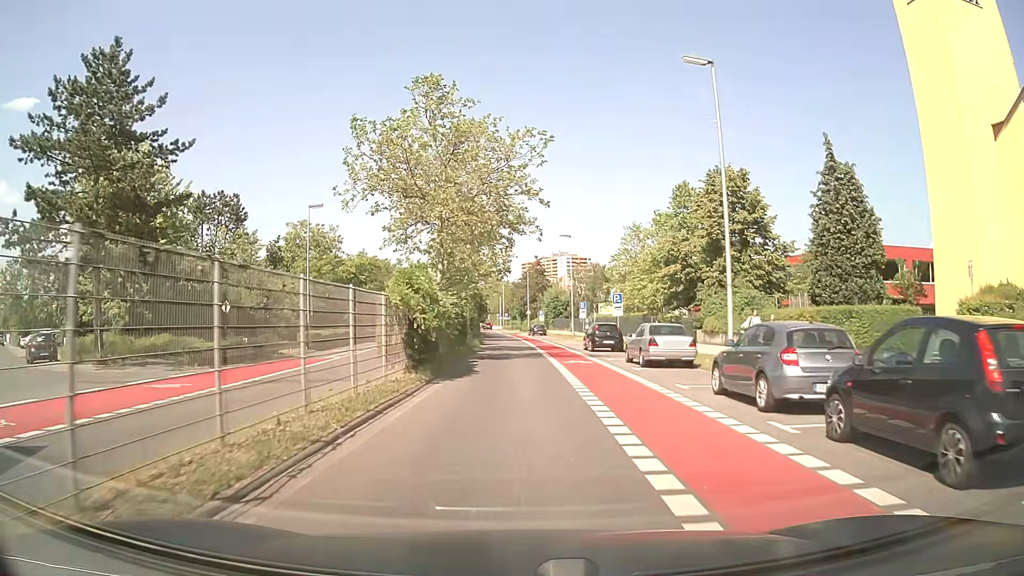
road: secondary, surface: asphalt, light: Day
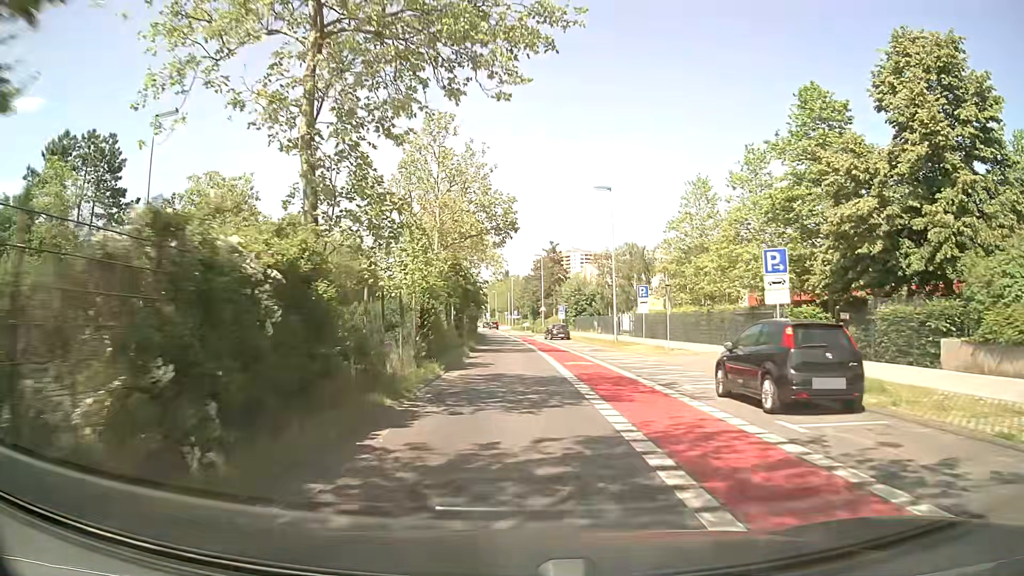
(-0.1, +24.0) m; -1°
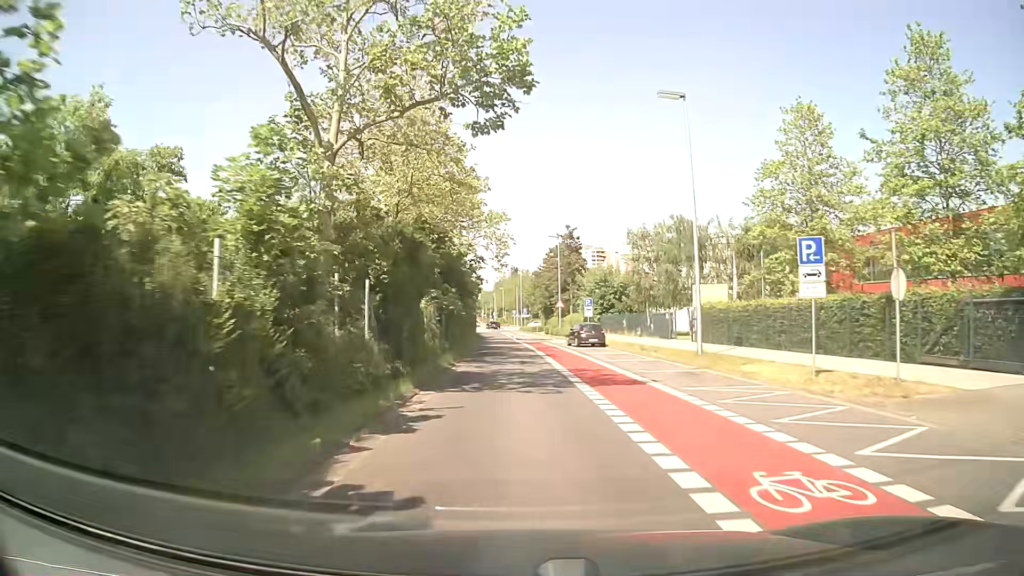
(-0.2, +18.5) m; -1°
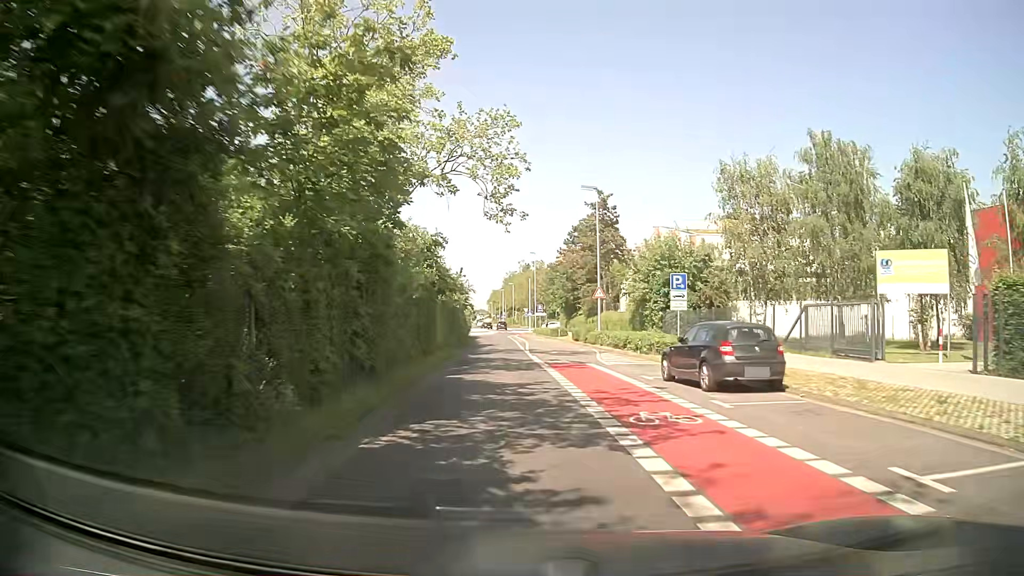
(-0.1, +26.0) m; 0°
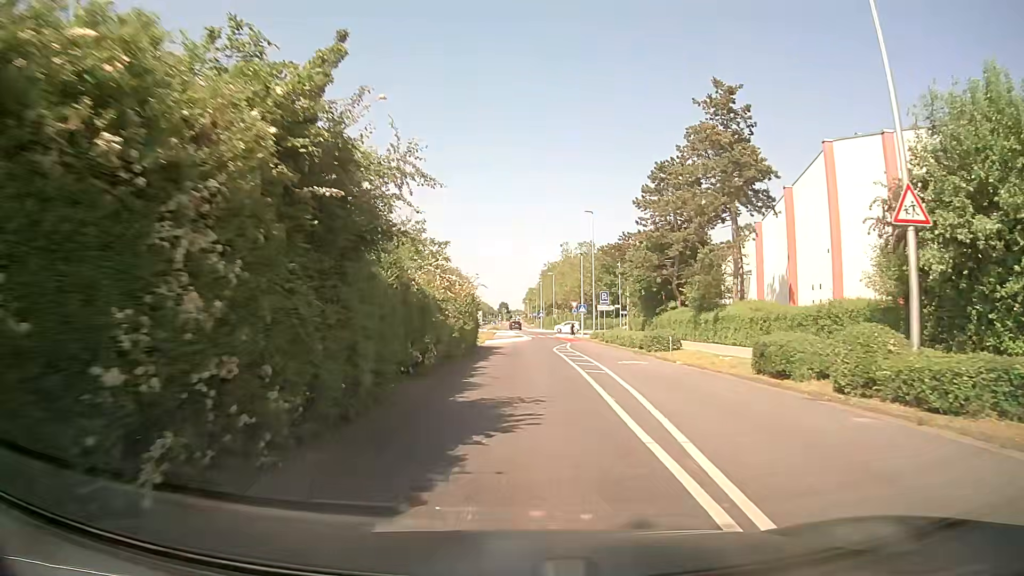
(-1.1, +33.2) m; -3°
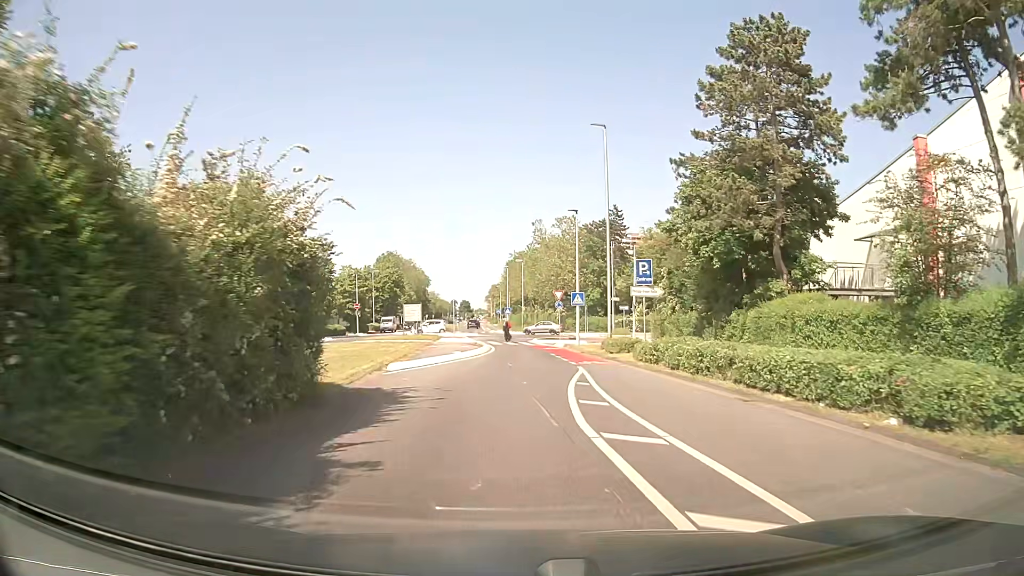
(+0.1, +25.0) m; +3°
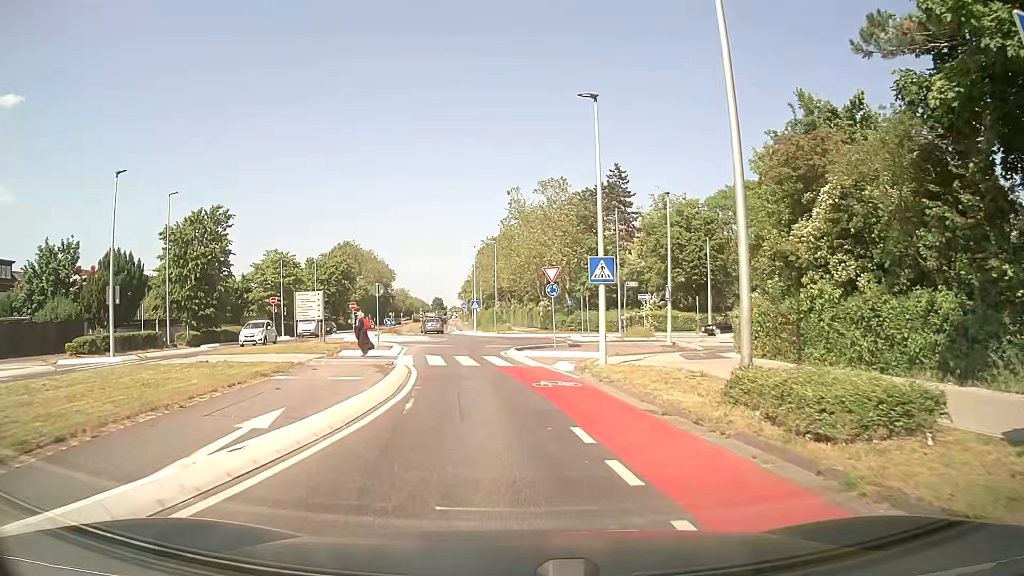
(+0.4, +20.5) m; +2°
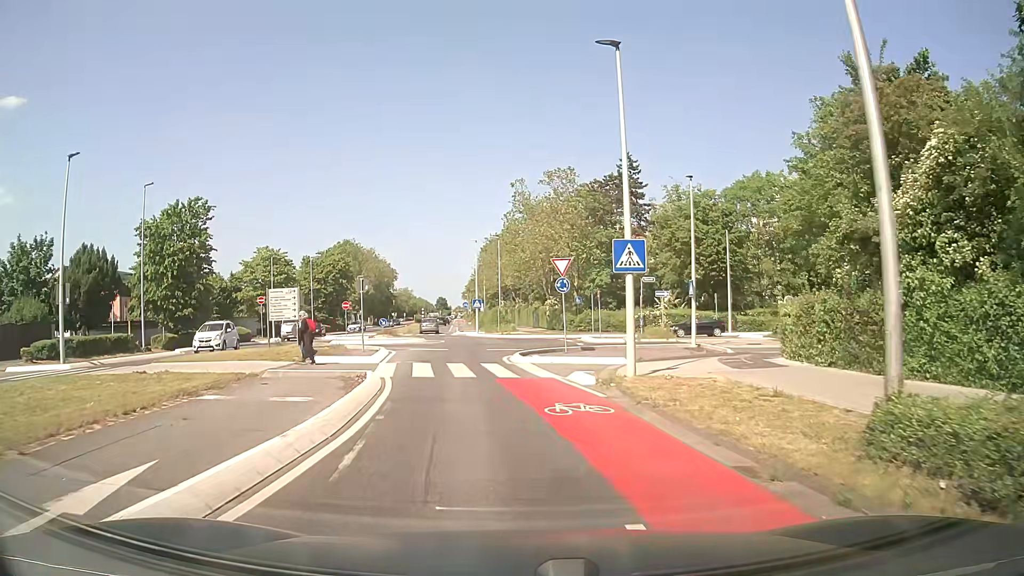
(0.0, +4.0) m; -1°
(0, +10) (-2, +20) (-2, +30) (-2, +40) (-5, +50) (-7, +59) (-9, +69) (-10, +79) (-10, +89) (-11, +99) m
